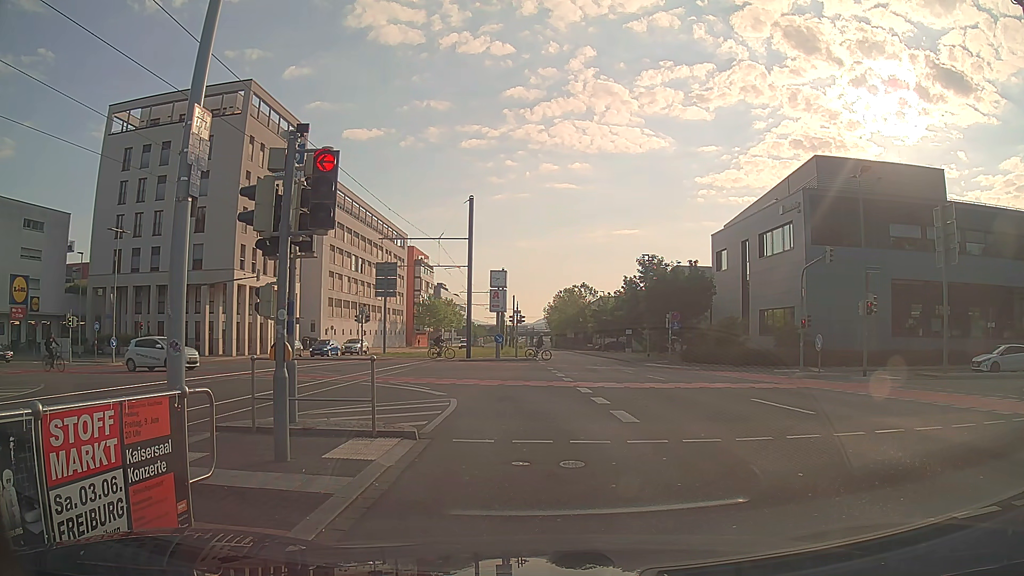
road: secondary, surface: asphalt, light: Day
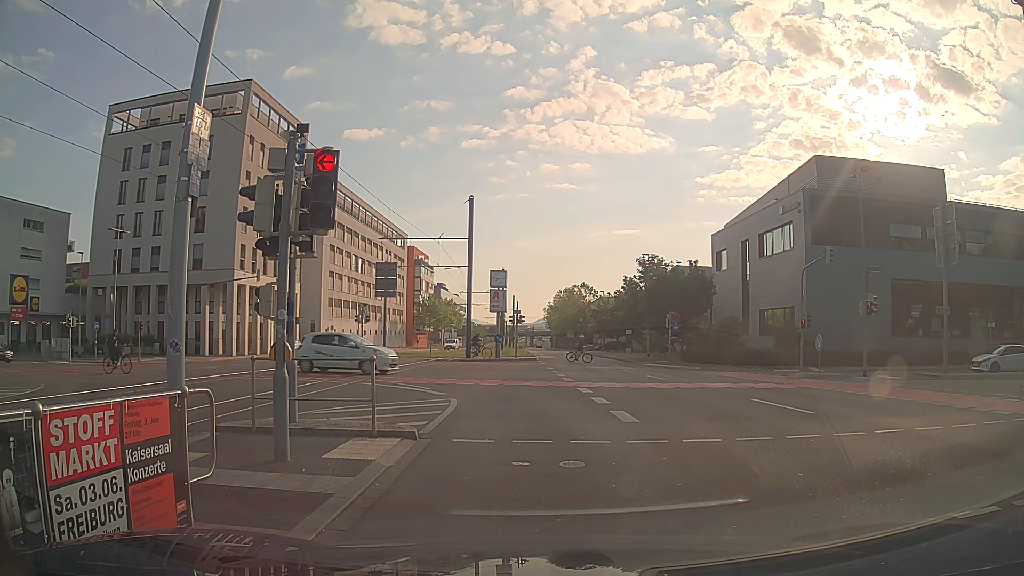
(0.0, 0.0) m; 0°
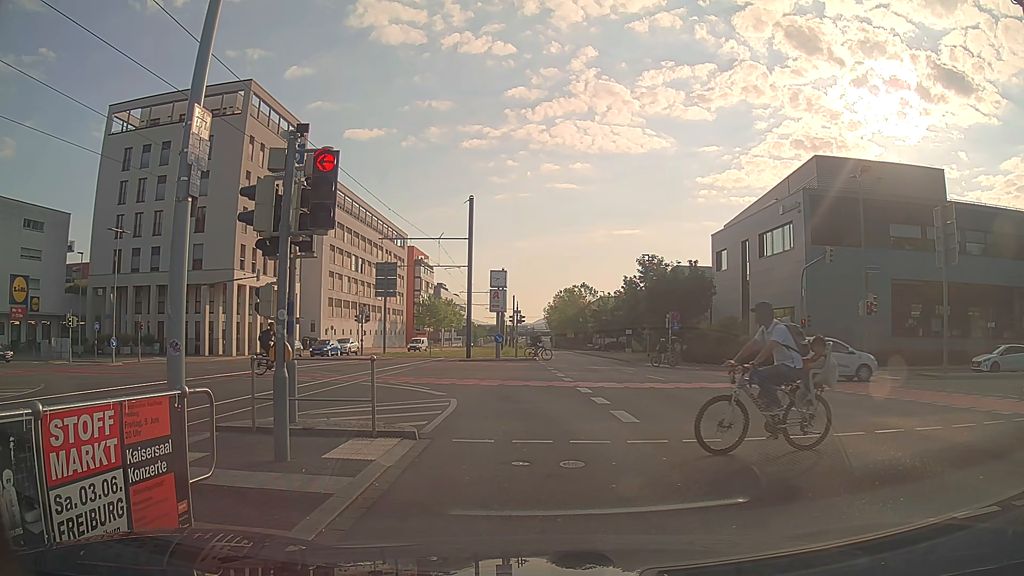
(0.0, 0.0) m; 0°
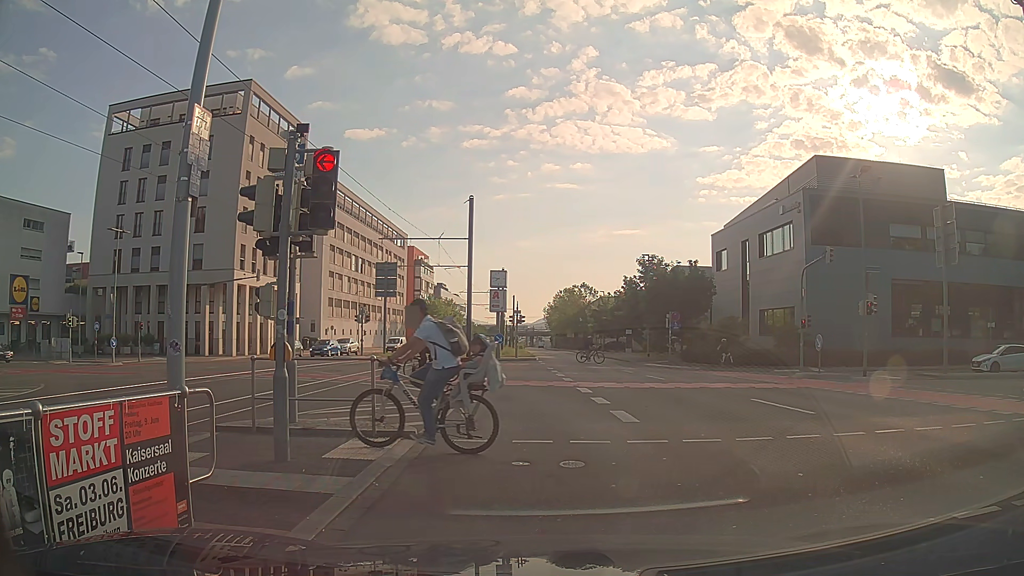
(0.0, 0.0) m; 0°
